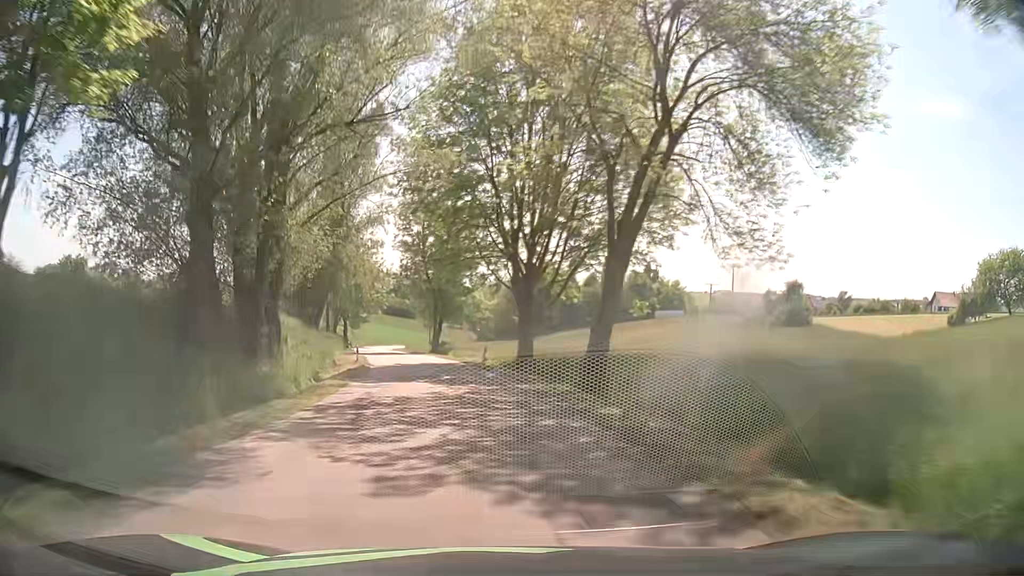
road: tertiary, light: Day
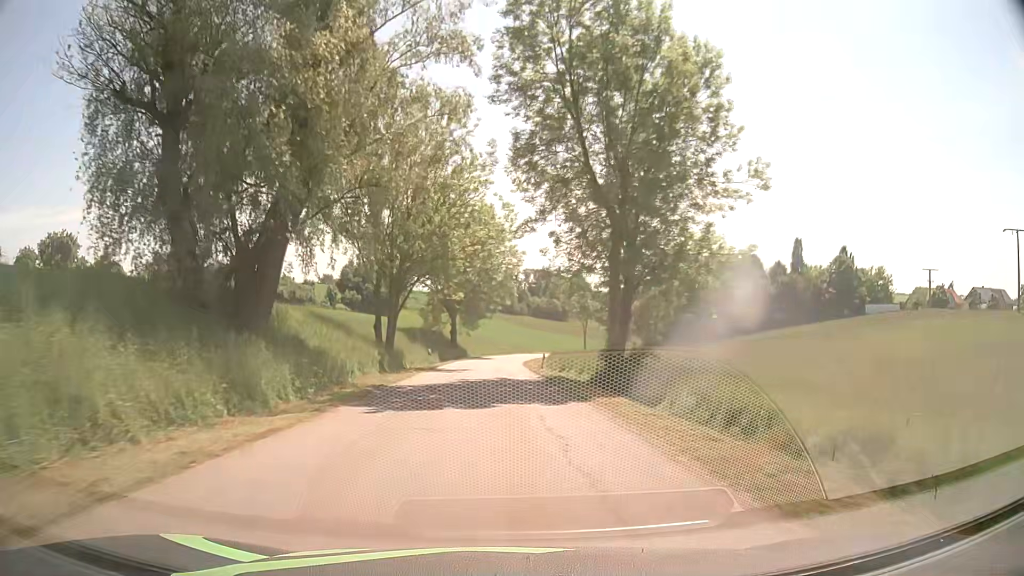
(-5.3, +42.6) m; -13°
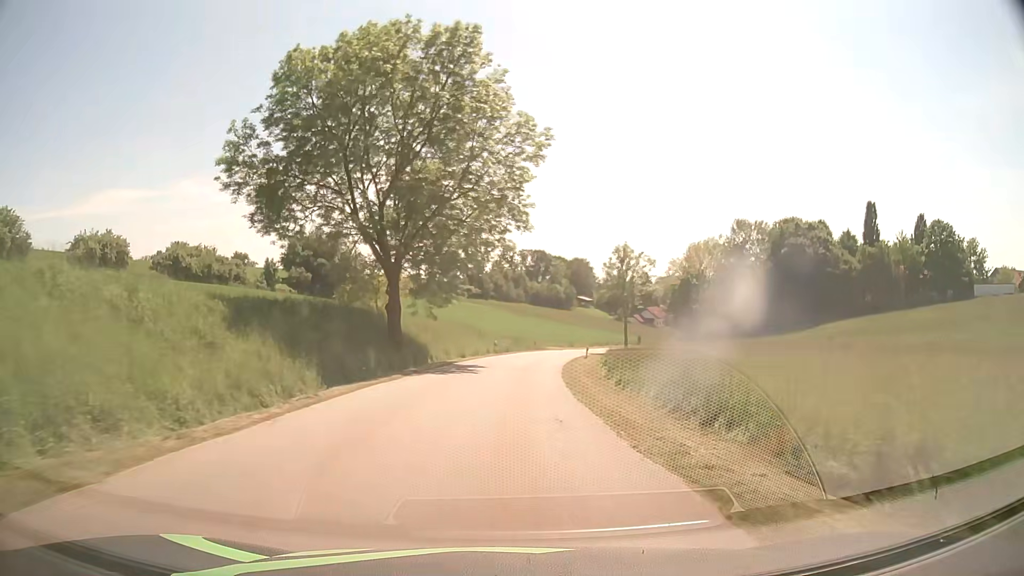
(-0.8, +40.9) m; 0°
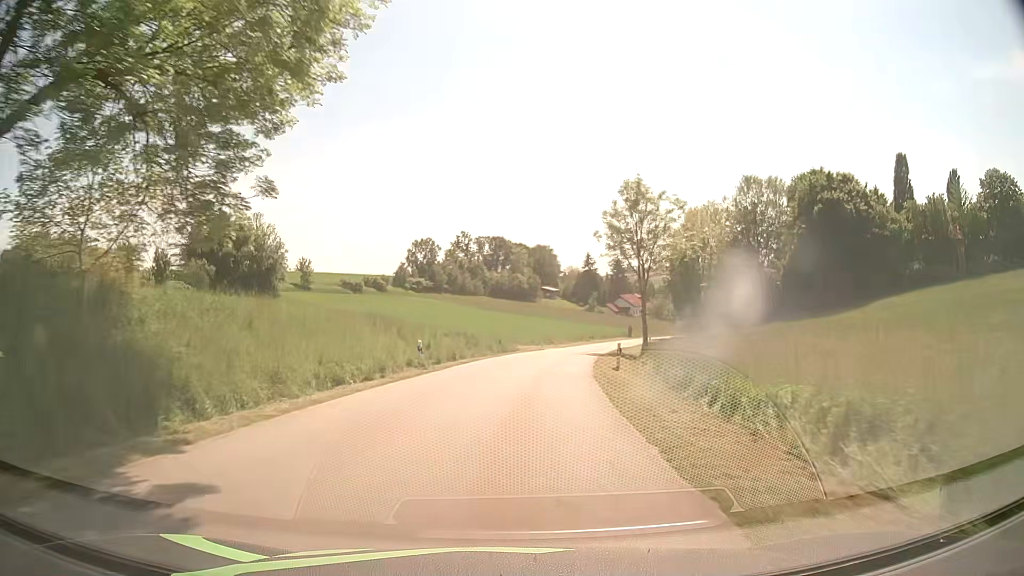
(+1.0, +27.8) m; +4°
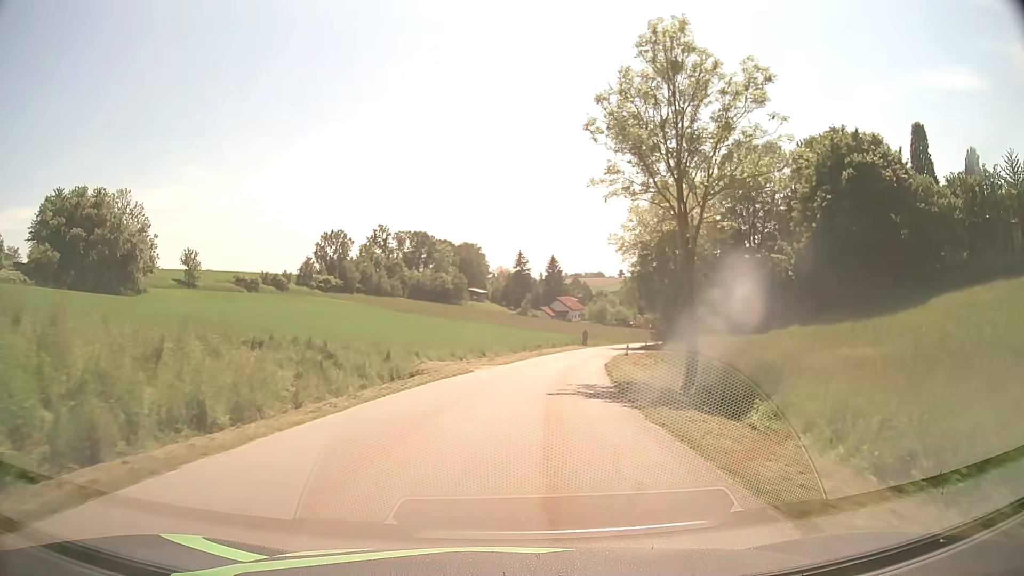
(+0.9, +25.3) m; +6°
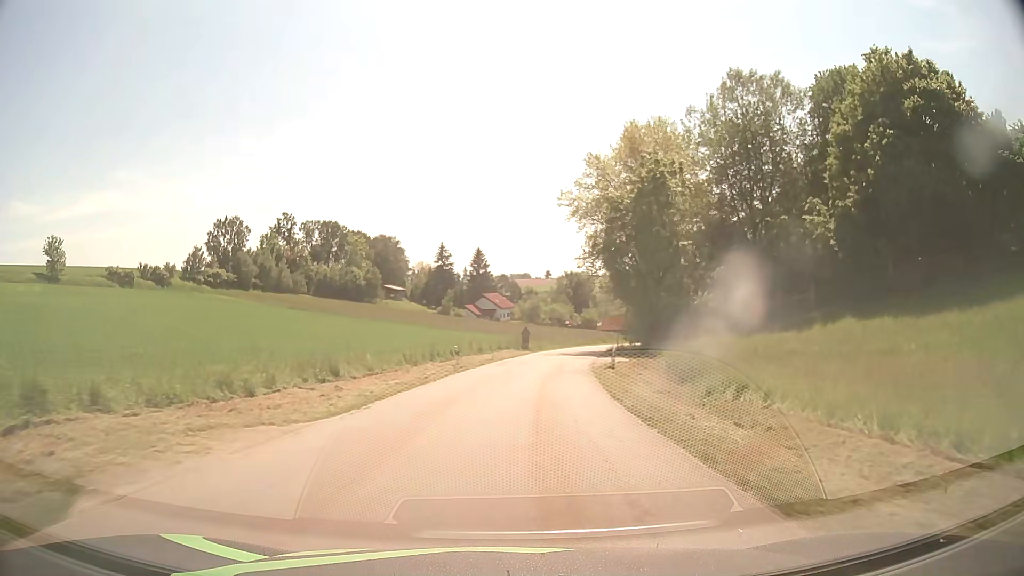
(+1.4, +23.8) m; +6°
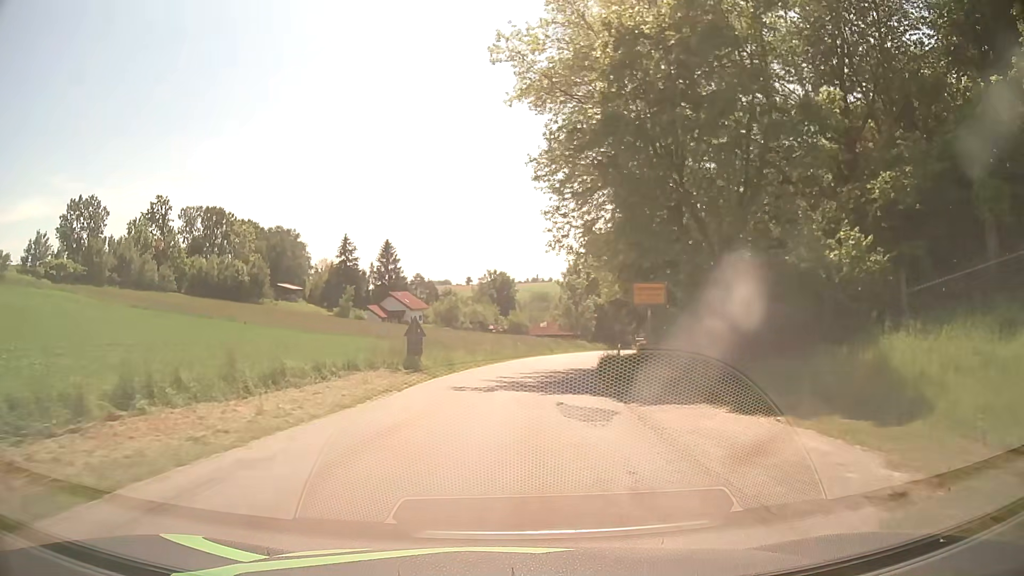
(+1.8, +30.9) m; +6°
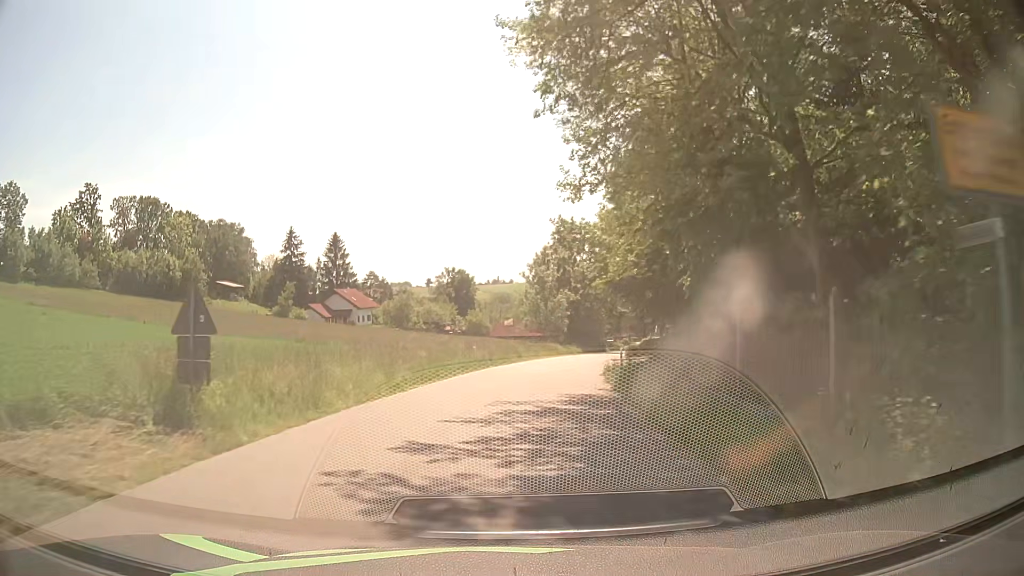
(+0.5, +15.3) m; +4°
(0, +10) (+1, +20) (+2, +30) (+3, +40) (+5, +50) (+7, +60) (+9, +69) (+11, +79) (+14, +89) (+16, +98) m
